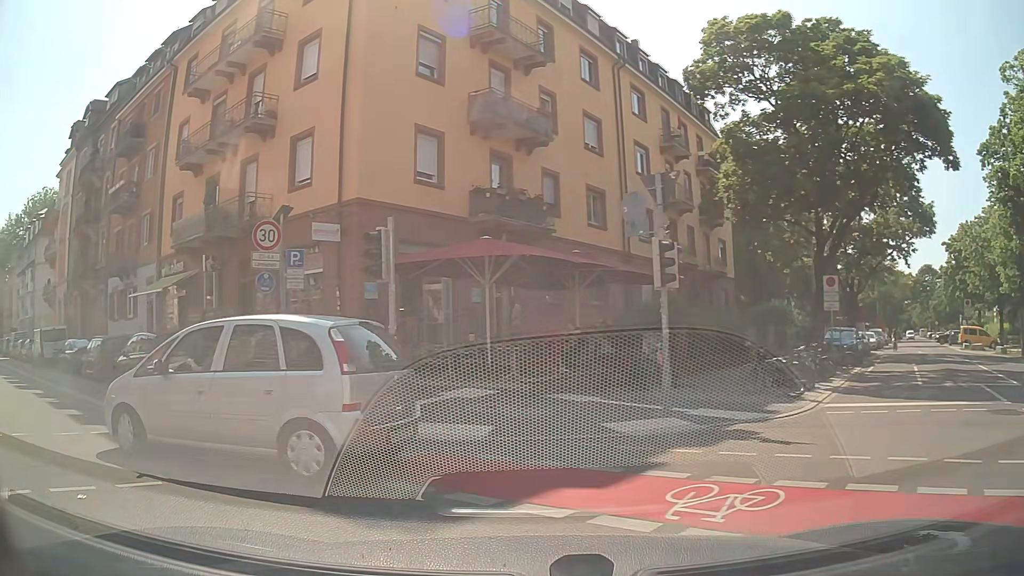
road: residential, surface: asphalt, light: Day
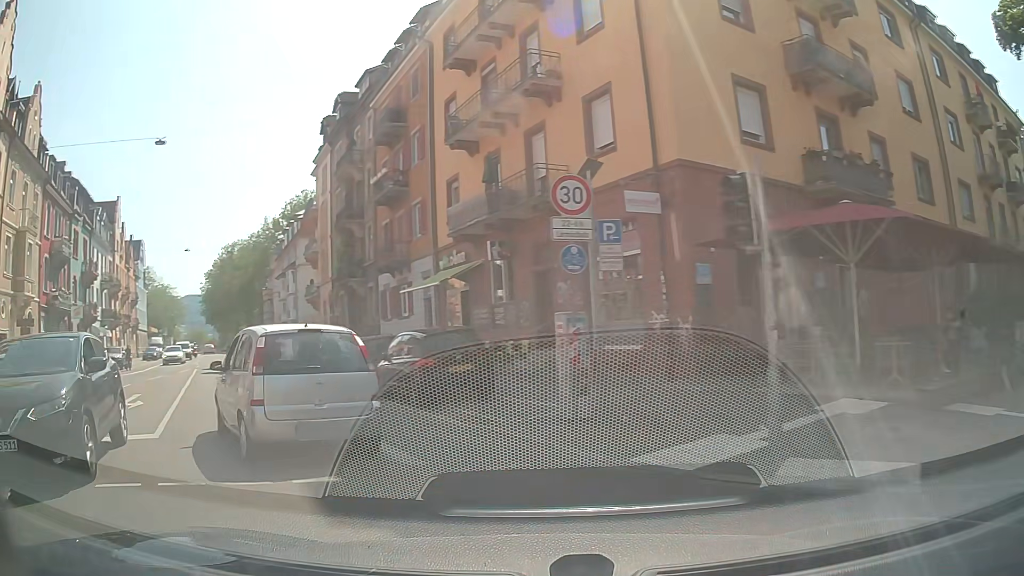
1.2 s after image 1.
(-1.1, +3.7) m; -28°
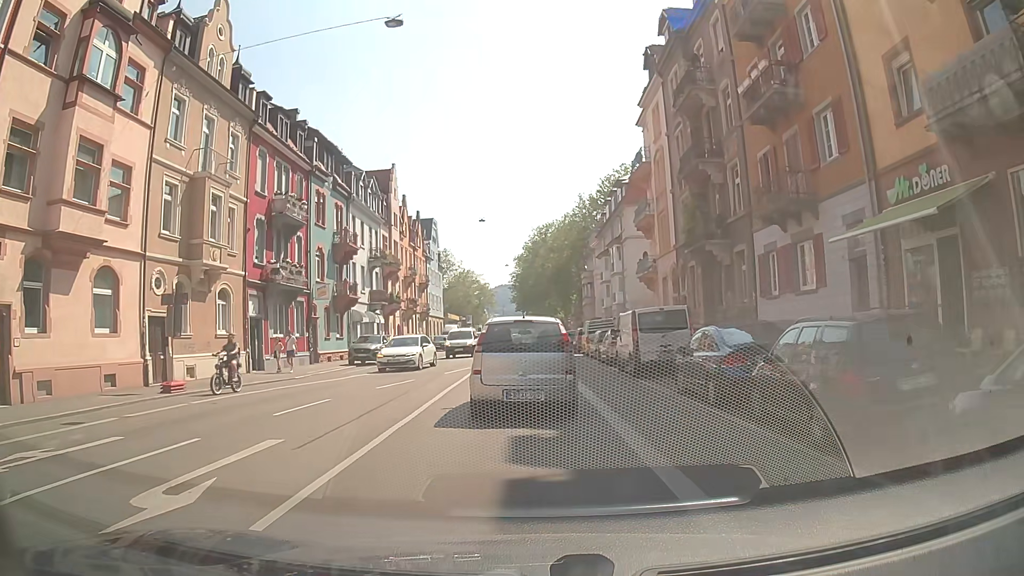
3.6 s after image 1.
(-4.1, +11.7) m; -28°
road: secondary
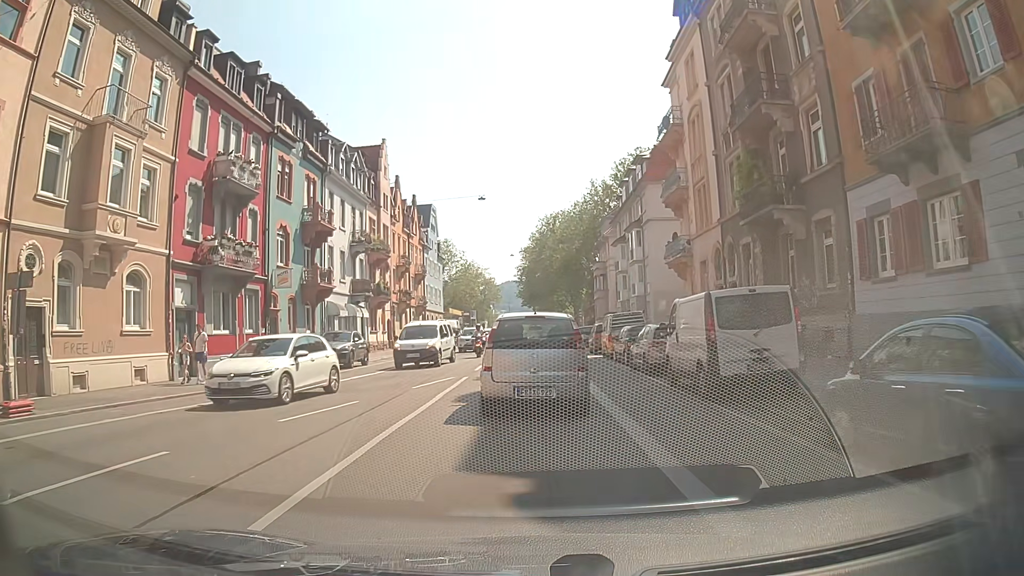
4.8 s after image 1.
(+0.1, +7.6) m; 0°
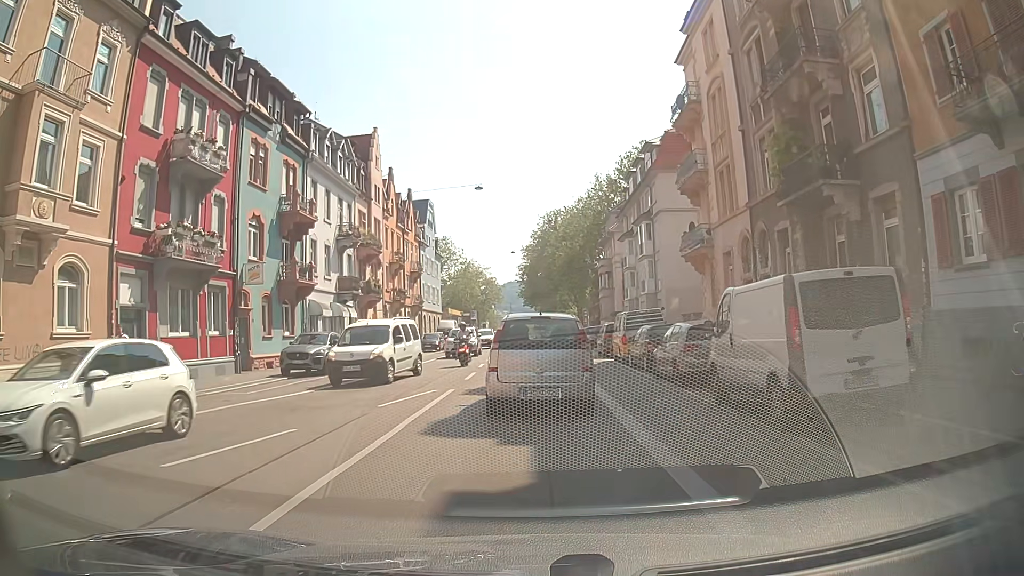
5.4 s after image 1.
(0.0, +3.8) m; -1°
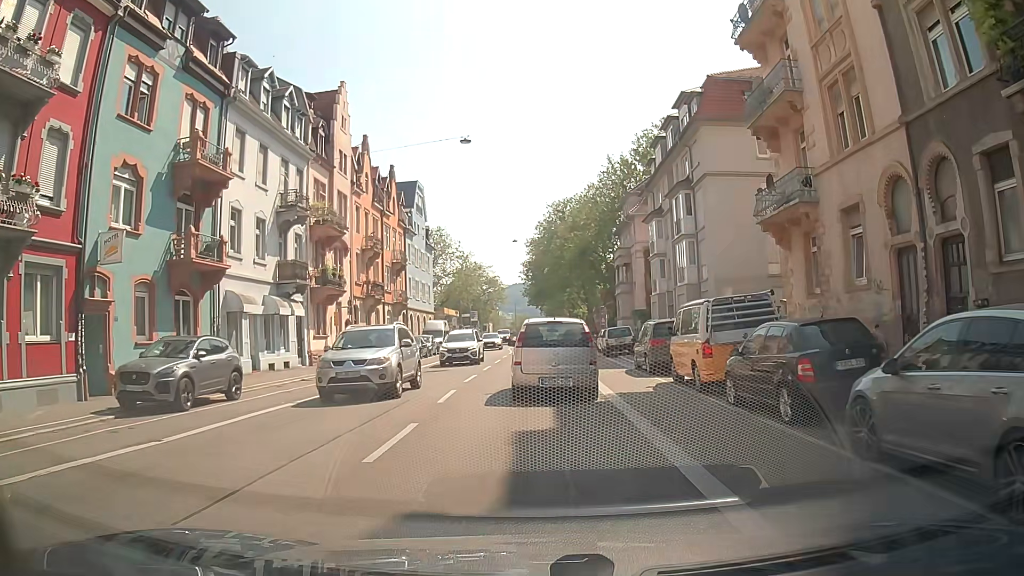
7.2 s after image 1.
(+0.1, +11.5) m; +1°
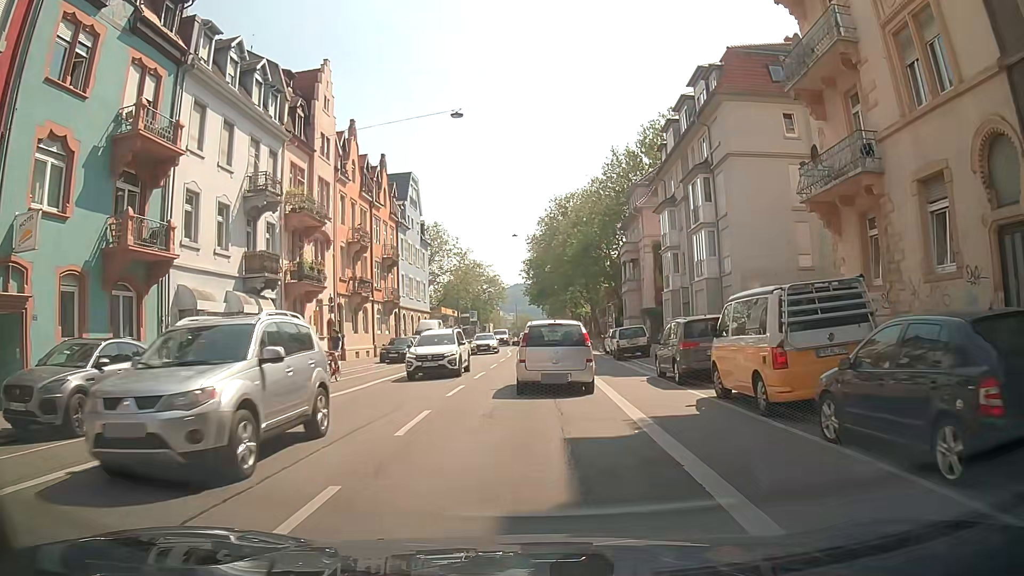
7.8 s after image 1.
(0.0, +4.2) m; 0°
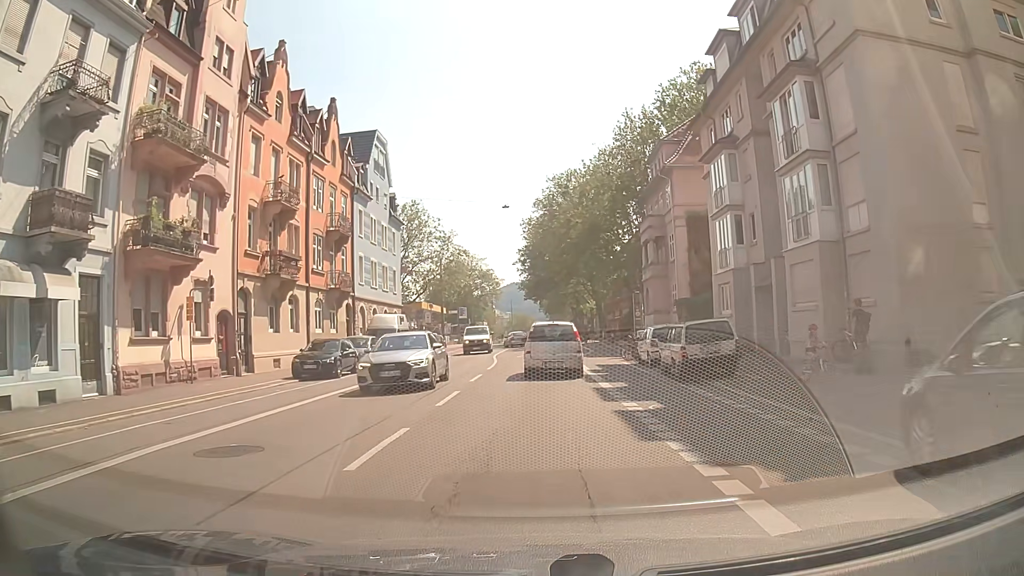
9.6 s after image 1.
(-0.2, +14.3) m; -1°
(0, +10) (0, +20) (+1, +30) (+1, +40) (+2, +50) (+3, +60) (+3, +70) (+2, +80) (+2, +90) (+1, +100) m
